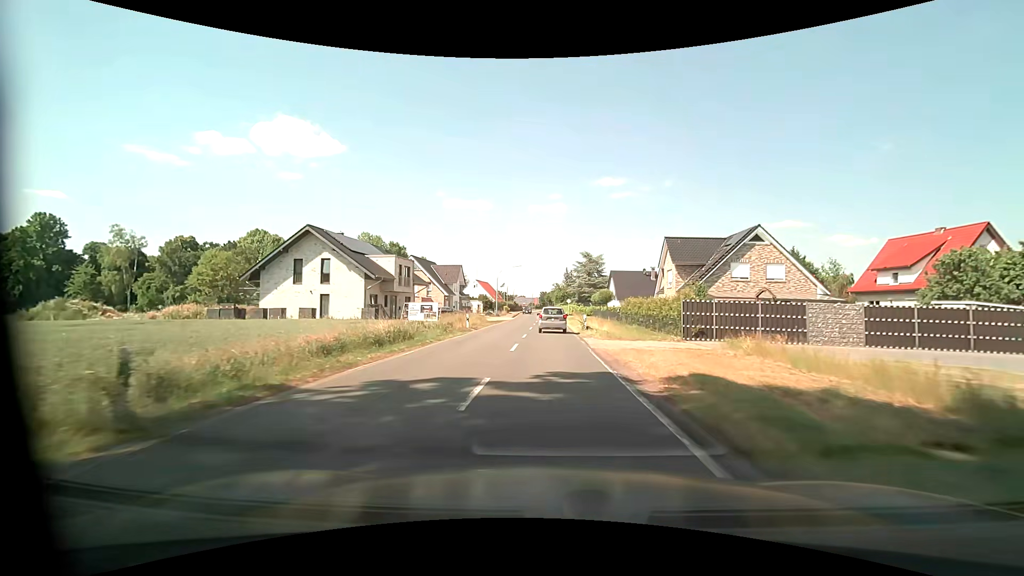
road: secondary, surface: asphalt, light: Day
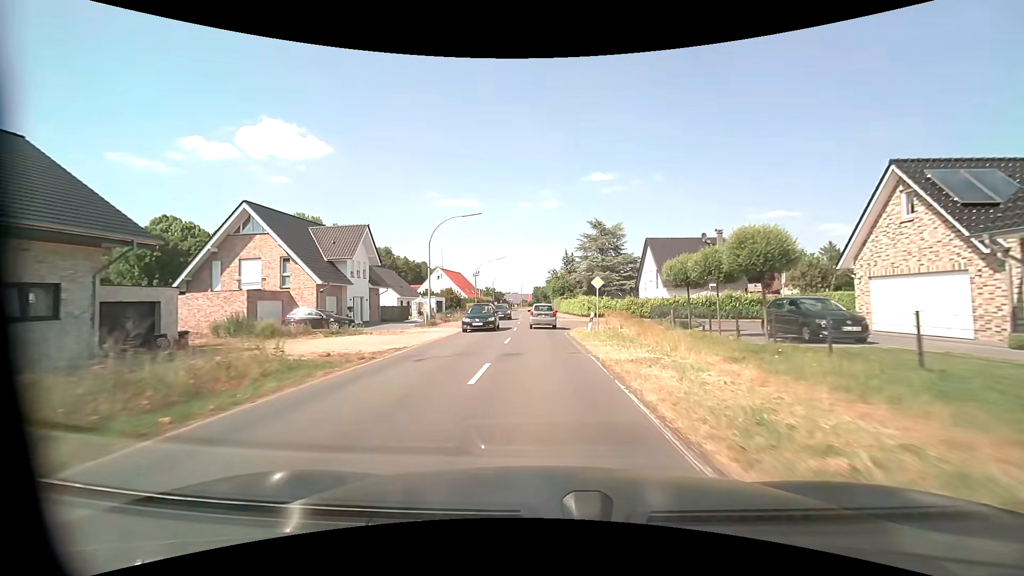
(+0.3, +41.3) m; +1°
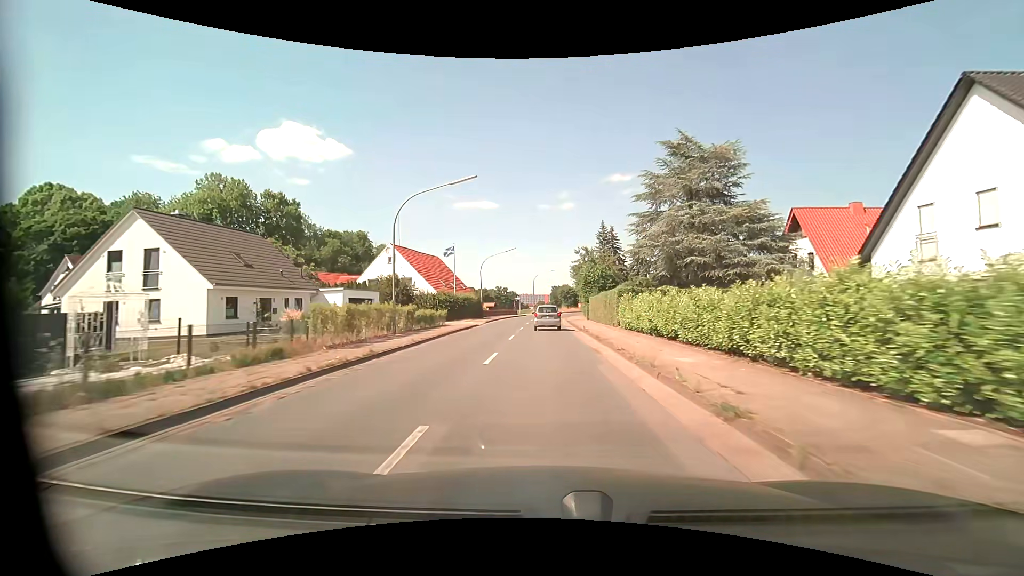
(-0.8, +42.5) m; -2°
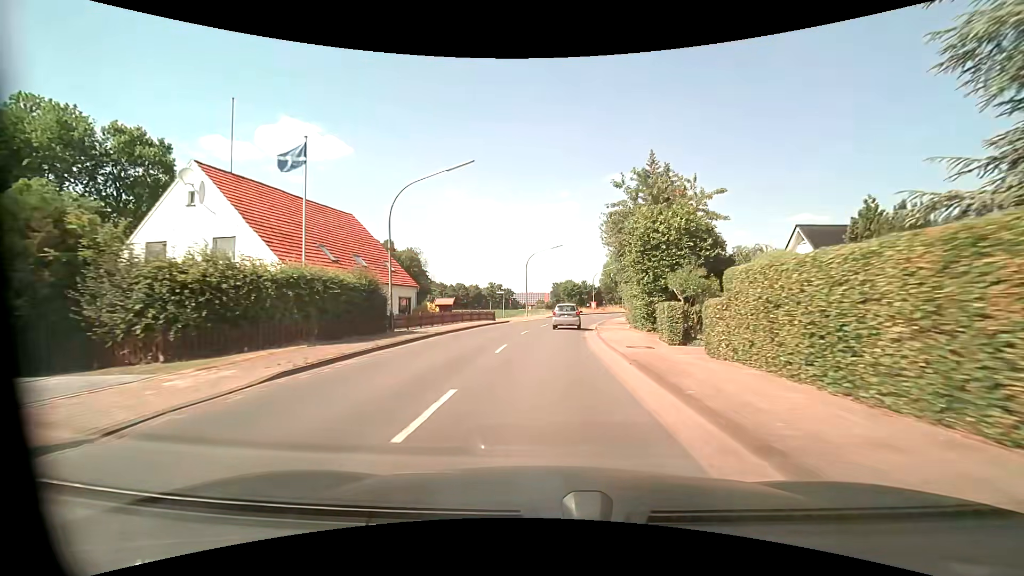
(-0.2, +34.2) m; 0°
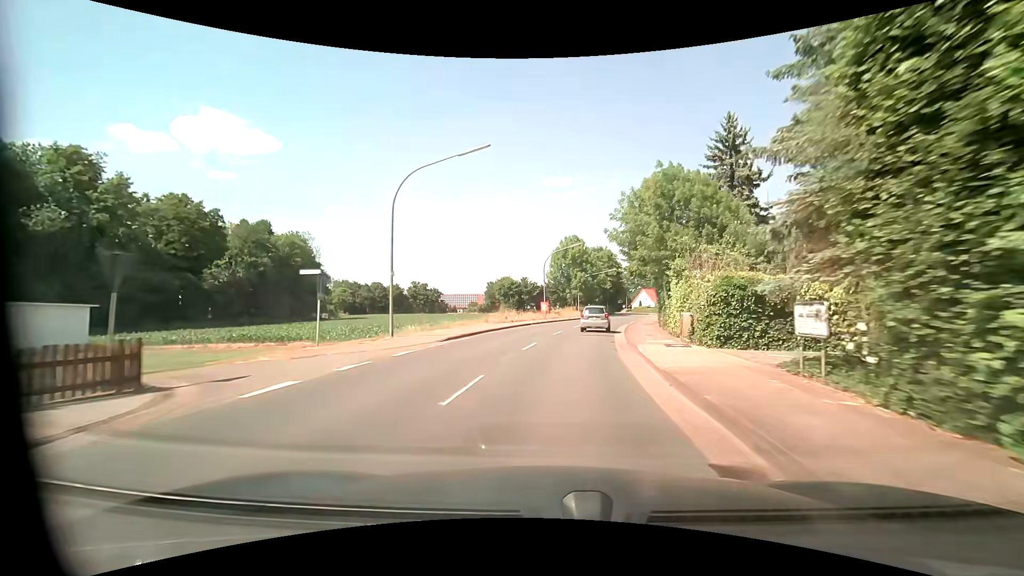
(+1.5, +34.3) m; +8°
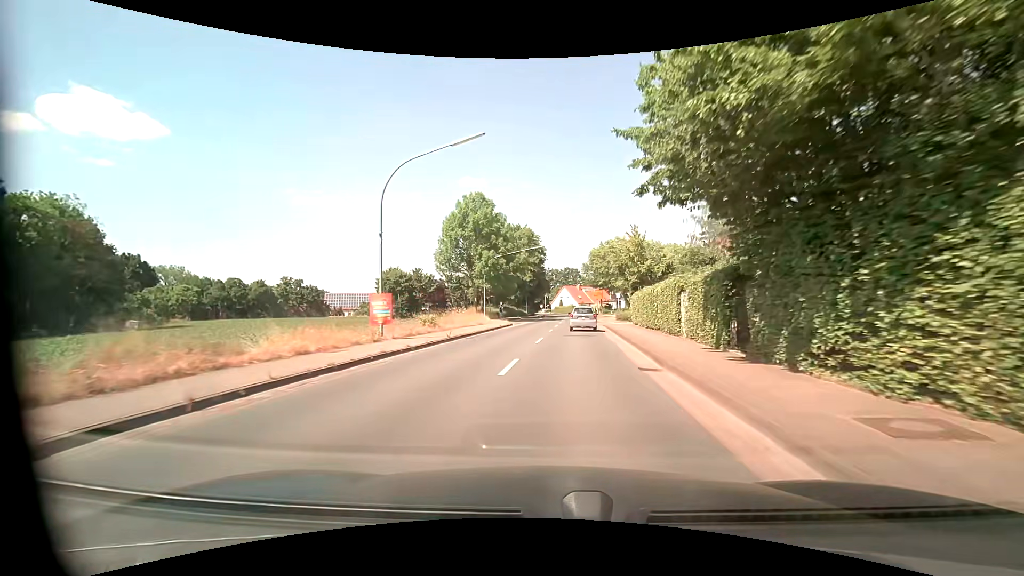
(+2.5, +32.8) m; +9°
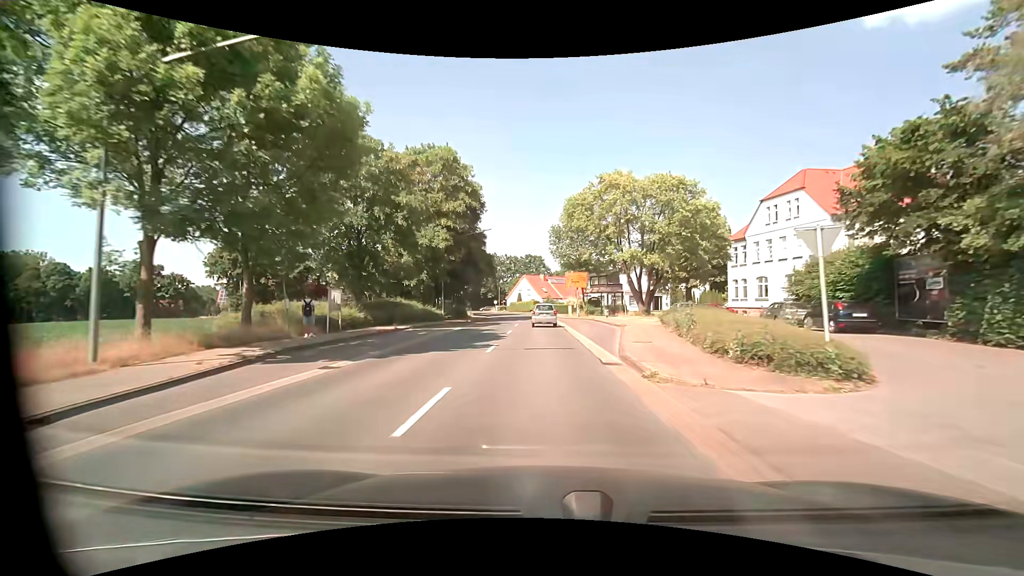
(+2.4, +40.9) m; +4°
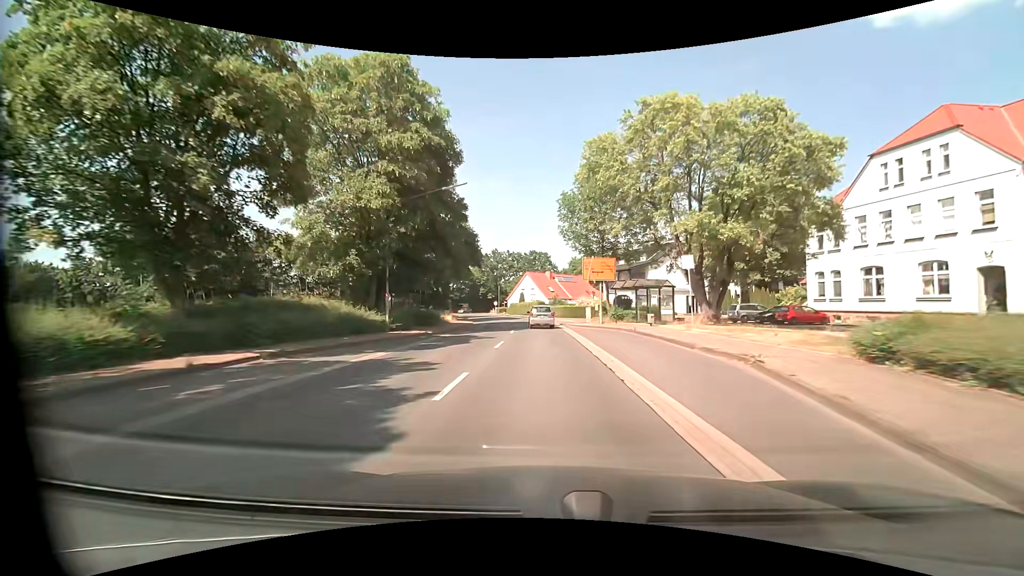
(0.0, +16.3) m; 0°
(0, +10) (0, +20) (-1, +30) (-1, +40) (-2, +50) (-4, +60) (-6, +70) (-8, +79) (-10, +89) (-12, +99) m
